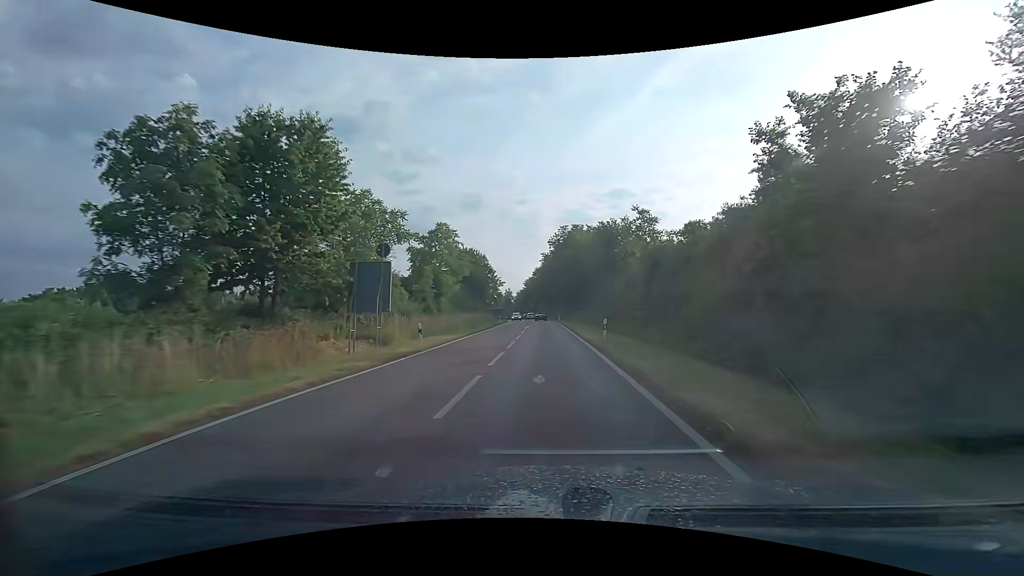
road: primary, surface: asphalt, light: Day
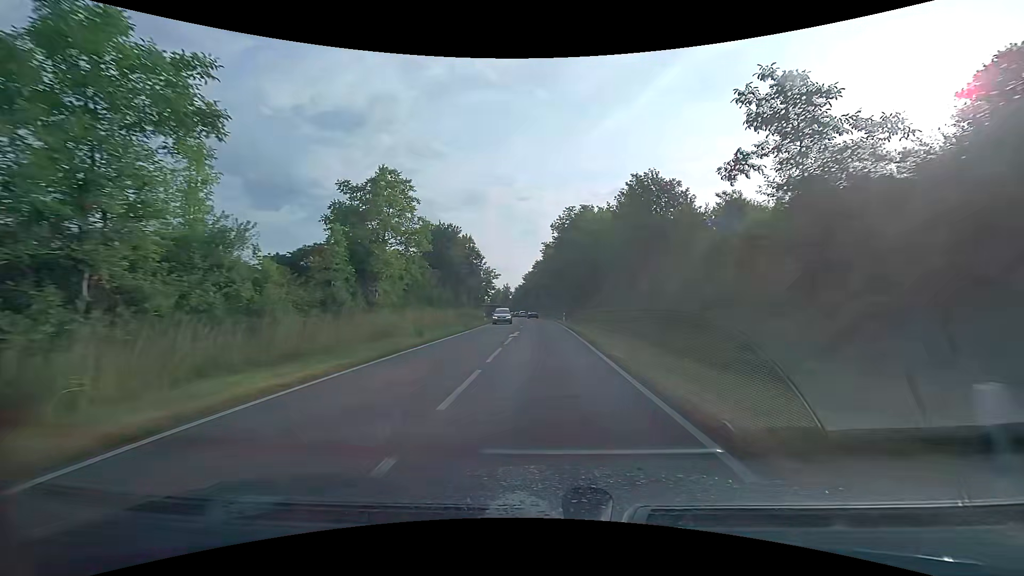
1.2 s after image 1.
(0.0, +17.8) m; 0°
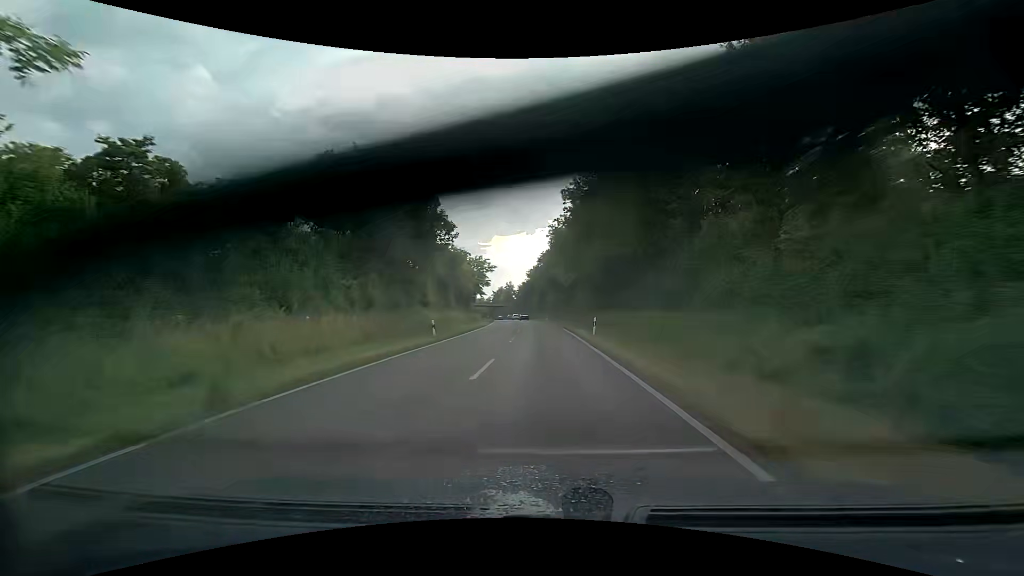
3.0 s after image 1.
(-0.1, +27.0) m; -1°
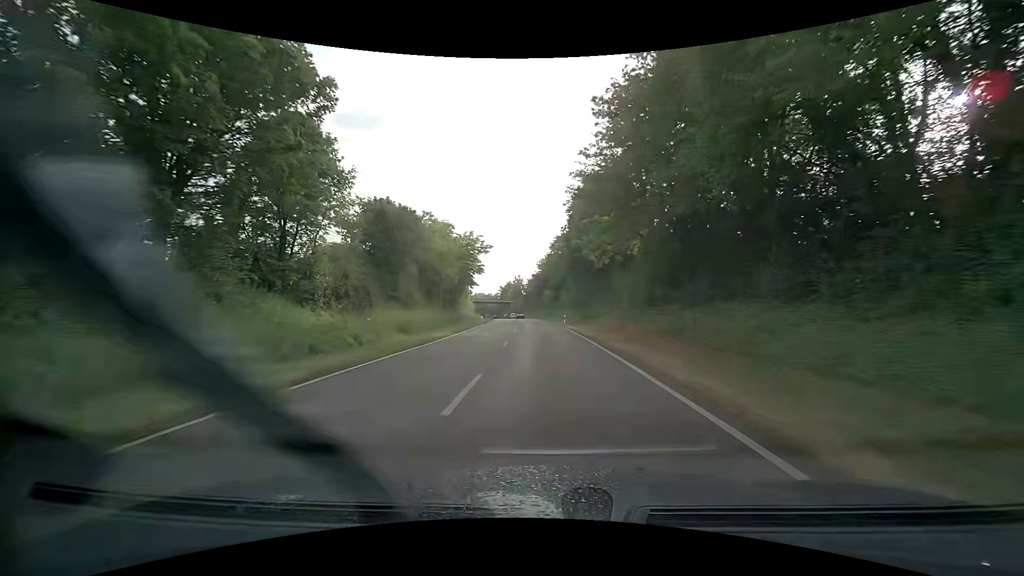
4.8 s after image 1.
(-0.2, +27.4) m; -2°
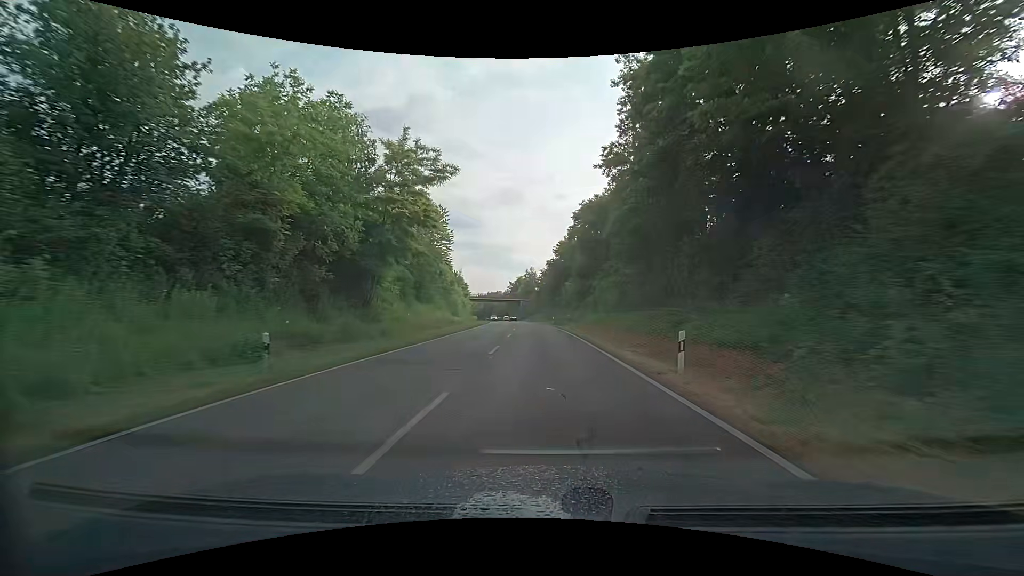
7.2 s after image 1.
(-0.3, +38.6) m; -1°
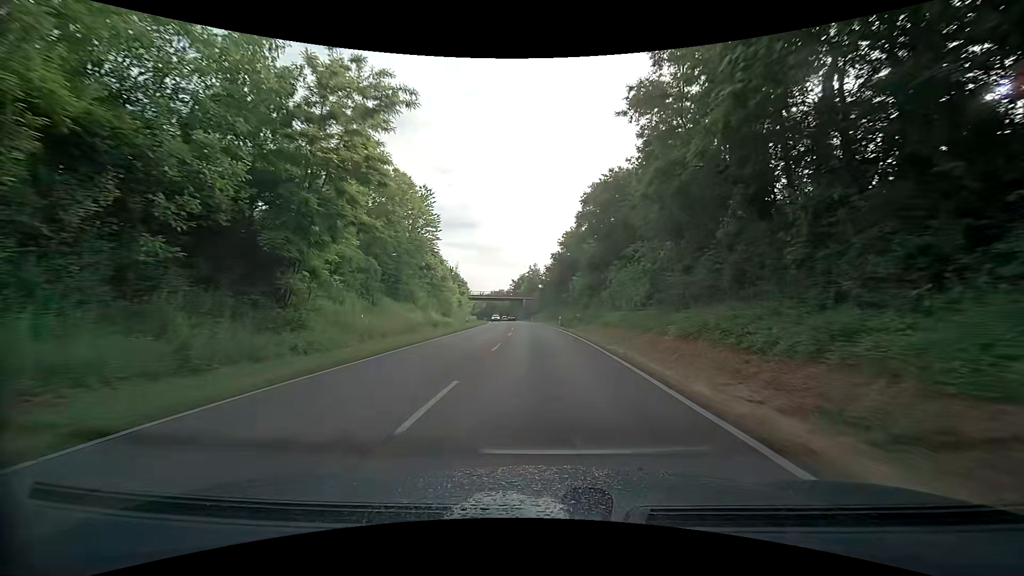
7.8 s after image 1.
(-0.1, +10.7) m; -1°
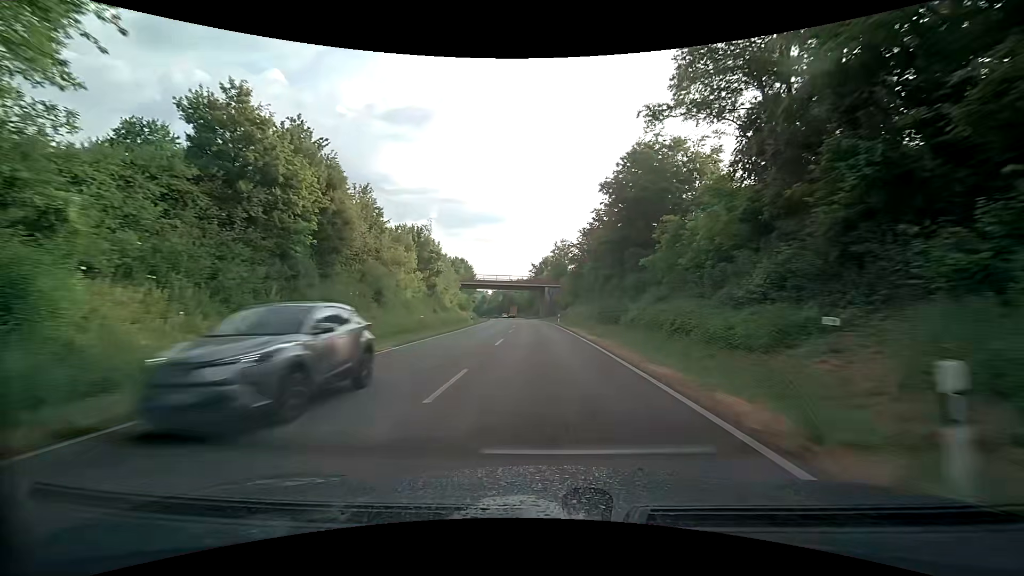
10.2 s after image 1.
(-1.0, +46.9) m; -3°
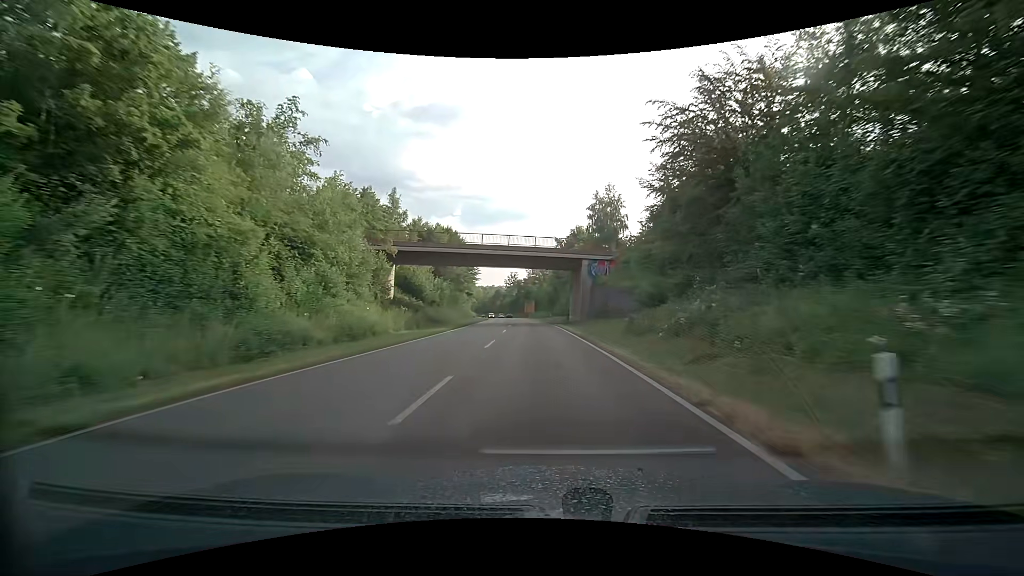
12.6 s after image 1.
(-0.8, +49.8) m; -2°
(0, +10) (0, +20) (0, +30) (-1, +40) (-1, +50) (-2, +60) (-2, +70) (-3, +80) (-3, +90) (-4, +100) m
